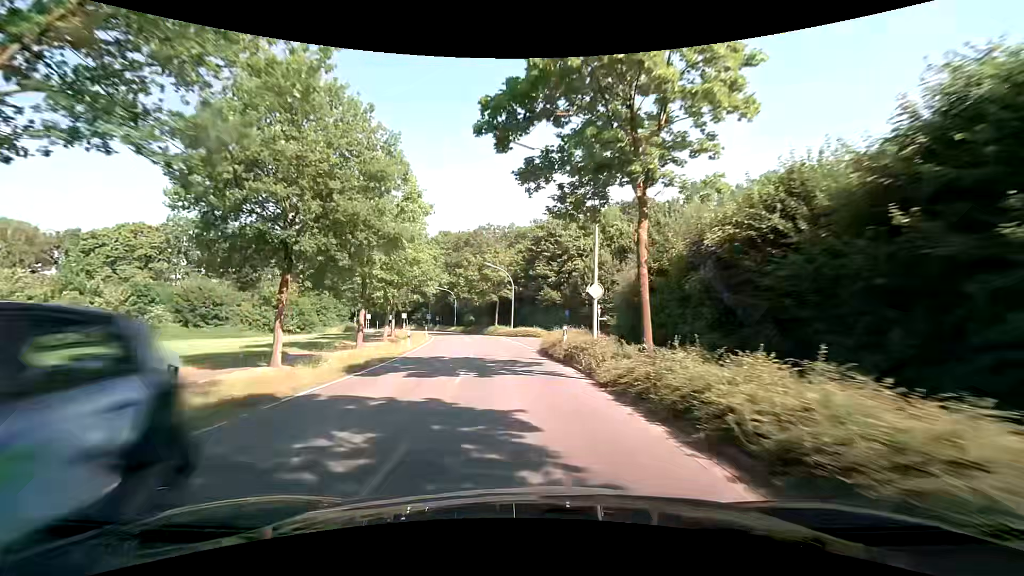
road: secondary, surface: asphalt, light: Day
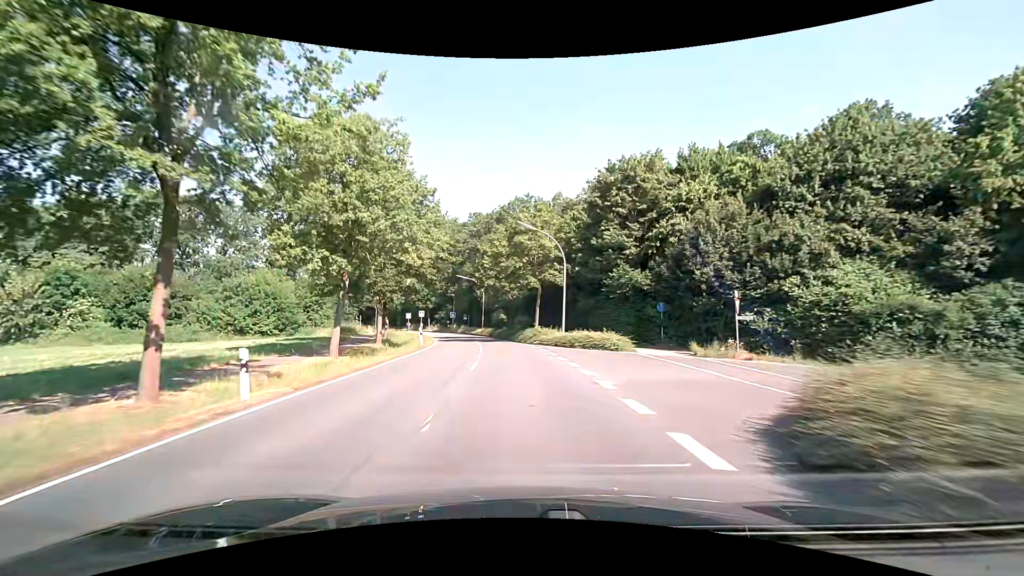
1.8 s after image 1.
(-1.1, +22.9) m; -5°
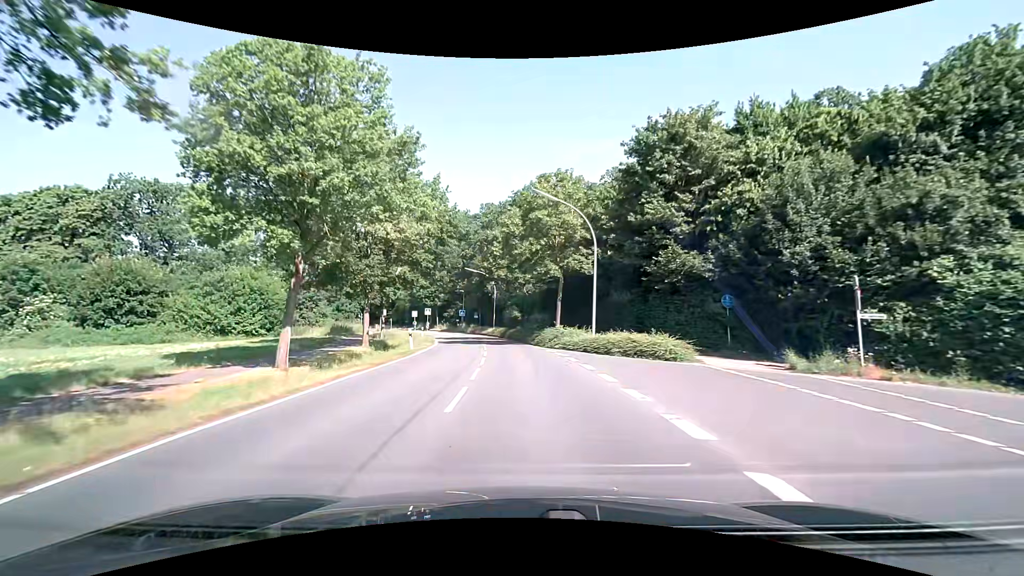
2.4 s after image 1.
(-0.2, +7.6) m; -2°
(0, +10) (0, +20) (-1, +30) (-2, +40) (-4, +50) (-6, +60) (-9, +69) (-12, +79) (-16, +88) (-21, +96) m
